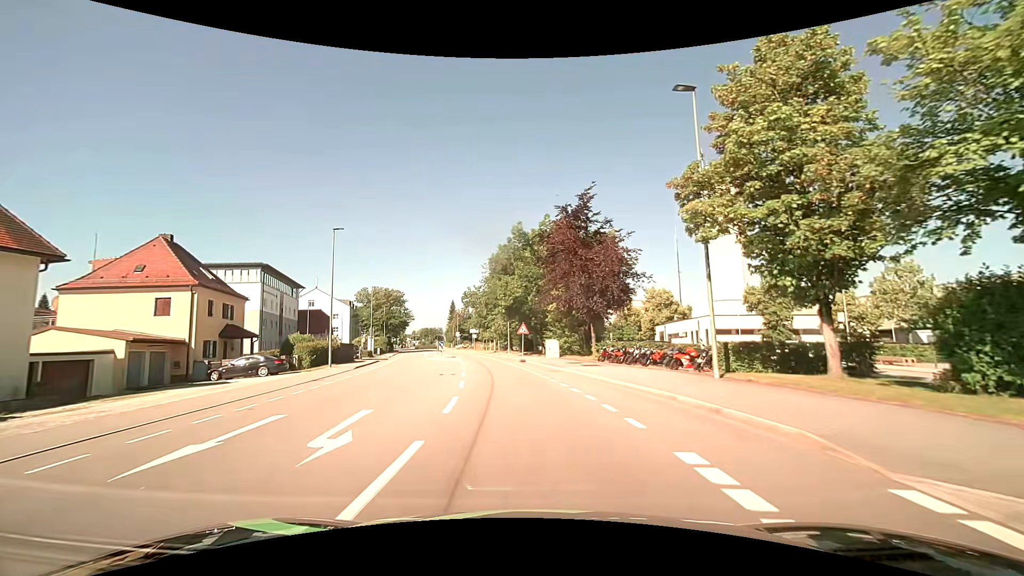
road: tertiary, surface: asphalt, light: Day
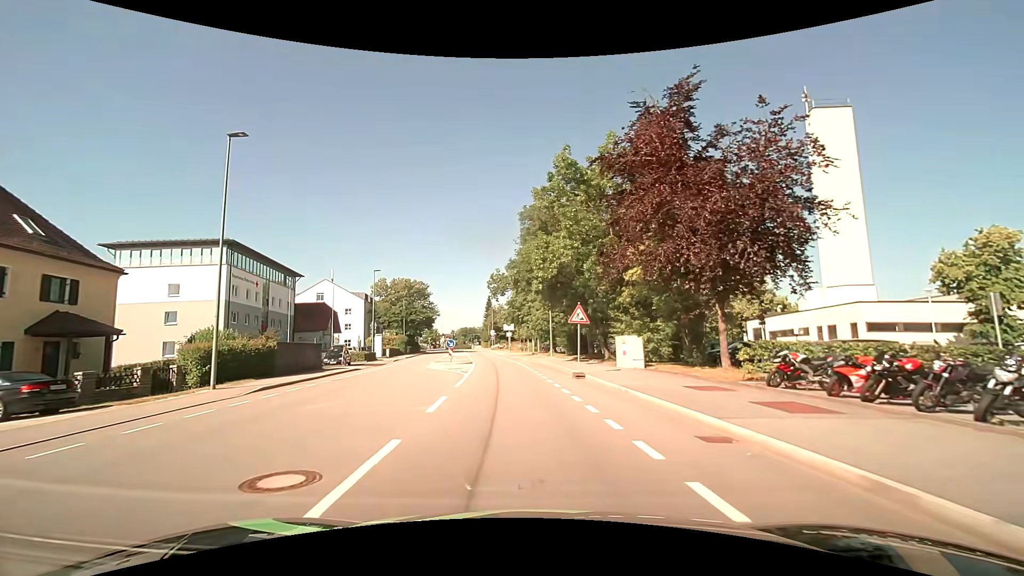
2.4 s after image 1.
(-0.6, +18.1) m; -4°
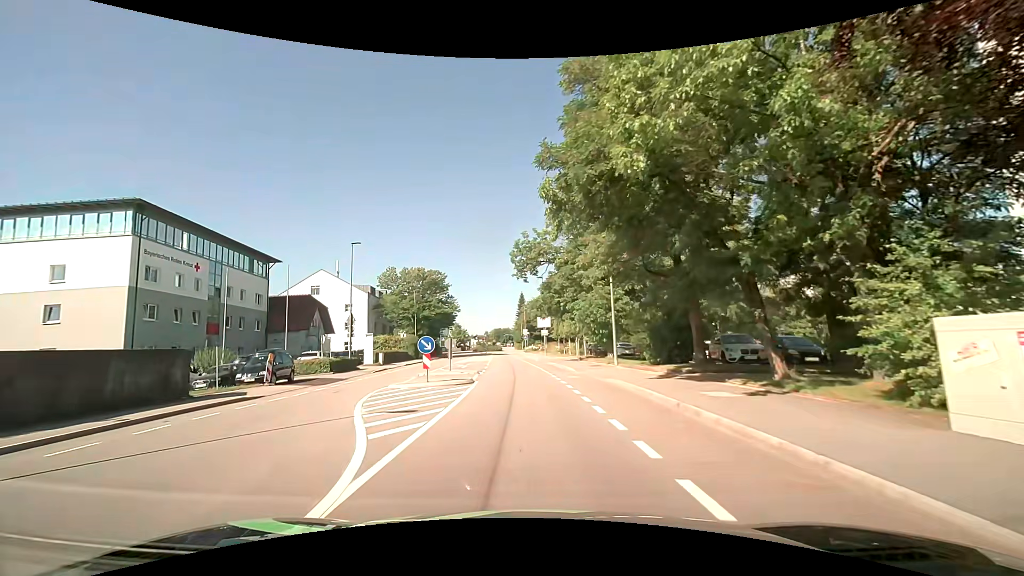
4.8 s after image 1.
(-0.7, +18.0) m; -4°
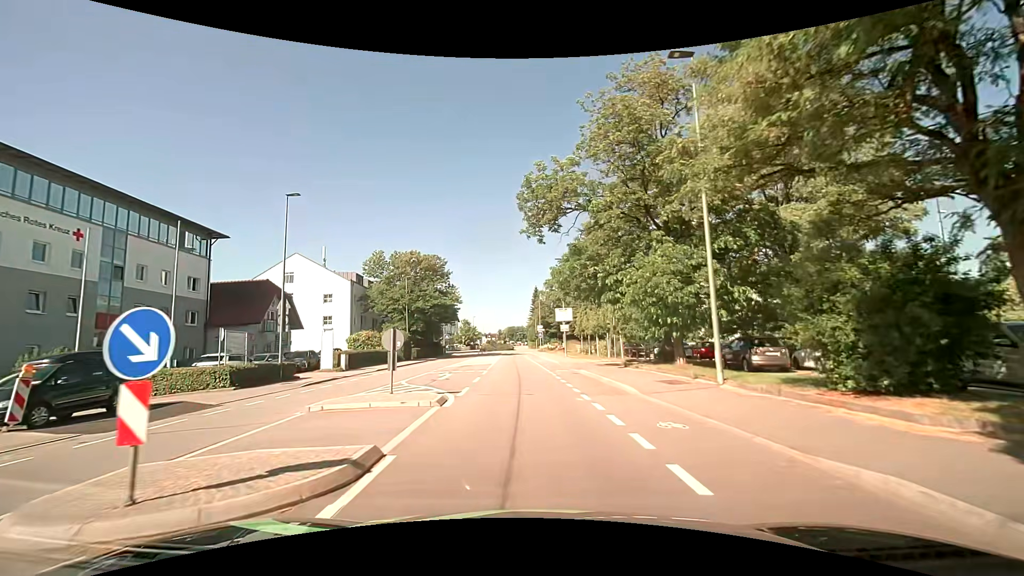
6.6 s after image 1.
(-0.2, +13.4) m; -2°
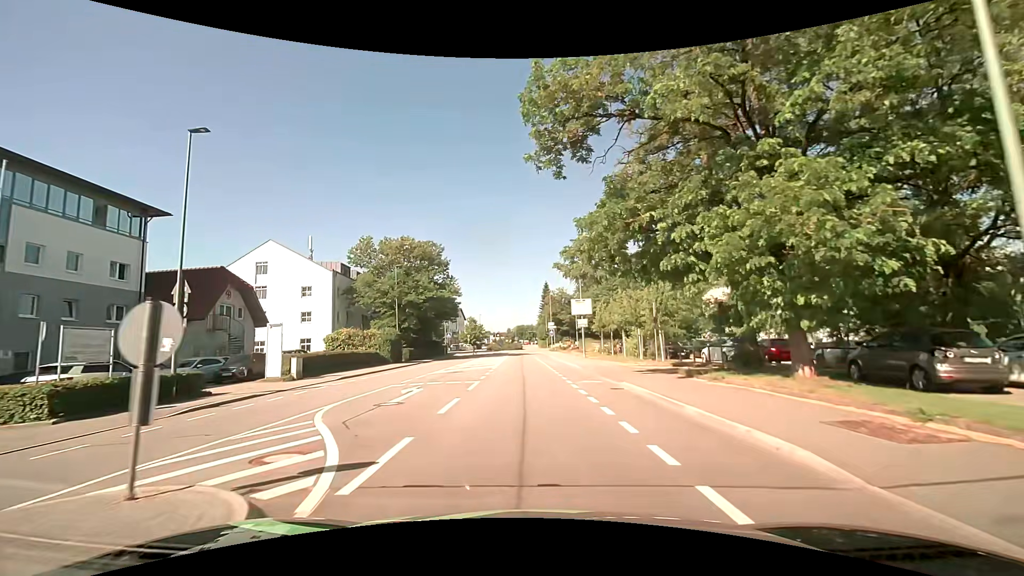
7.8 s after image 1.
(0.0, +9.0) m; -1°
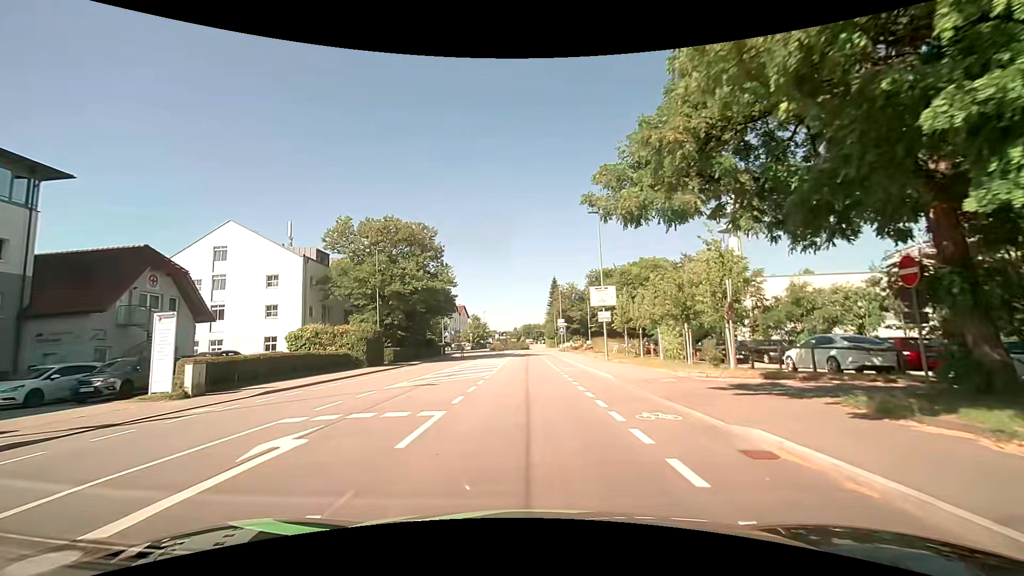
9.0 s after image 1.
(-0.1, +9.0) m; -2°
